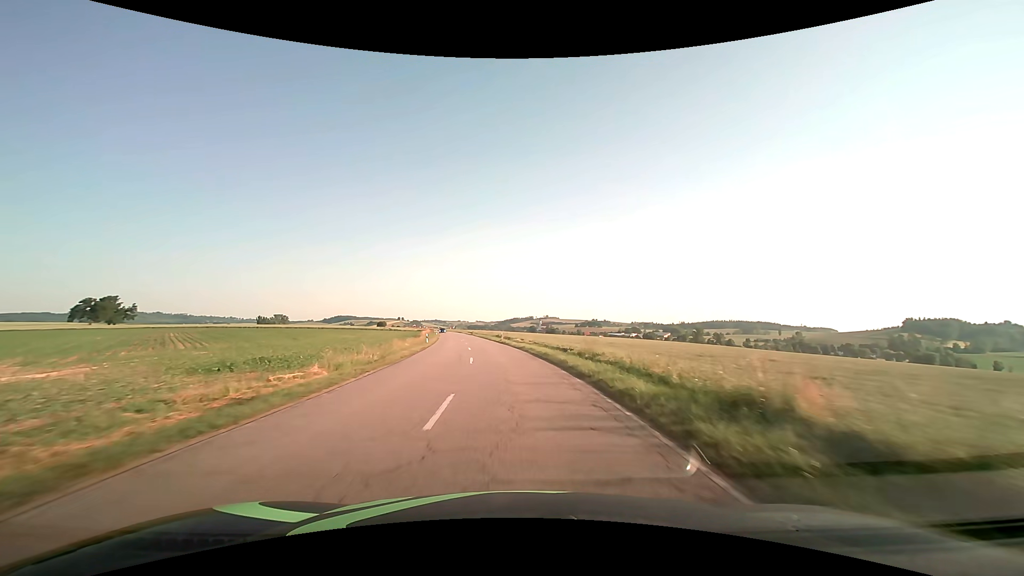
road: secondary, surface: asphalt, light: Day
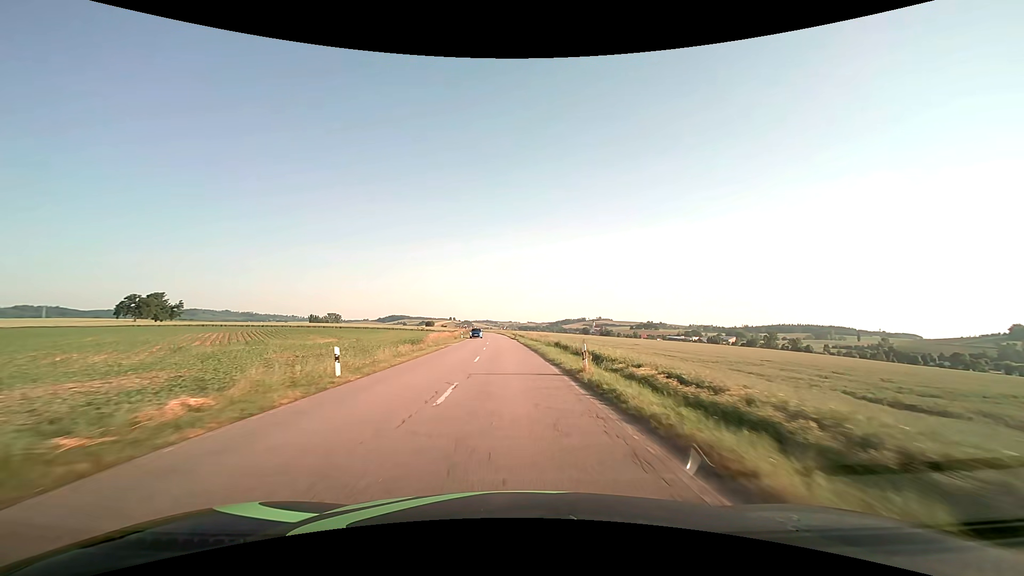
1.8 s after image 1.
(-2.1, +35.0) m; -6°
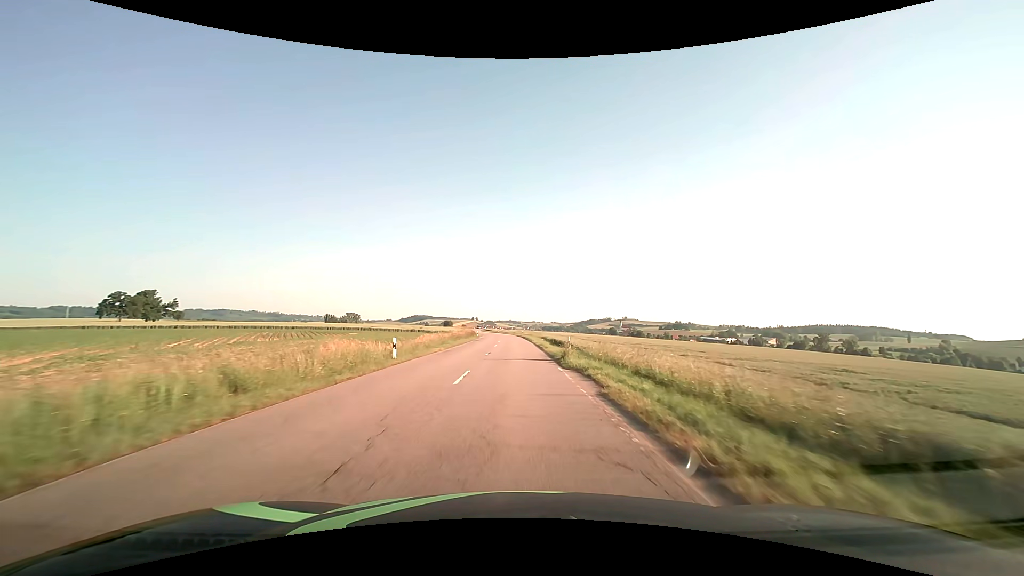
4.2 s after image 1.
(-1.2, +46.2) m; -3°
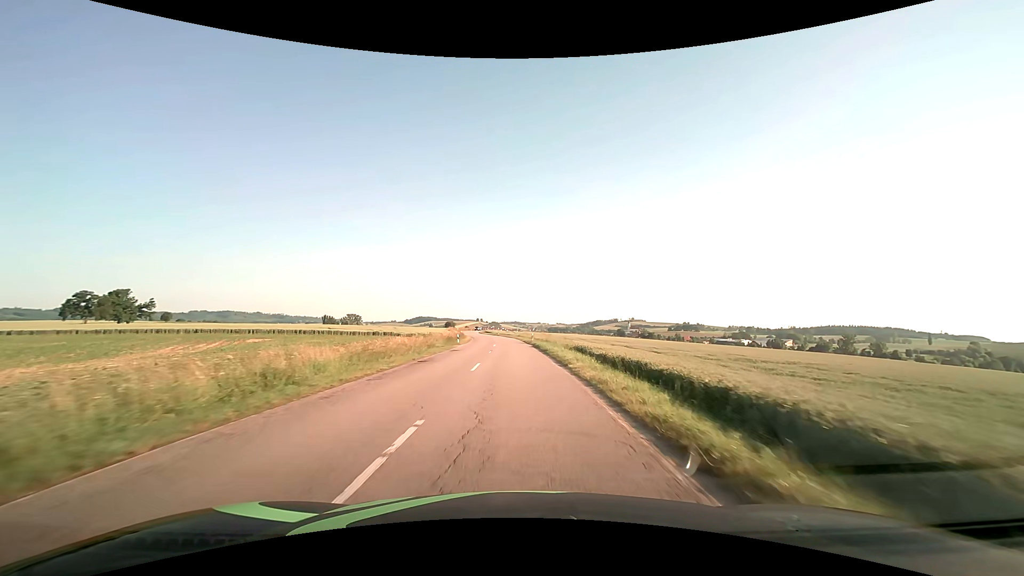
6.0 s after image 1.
(-0.2, +32.7) m; -1°
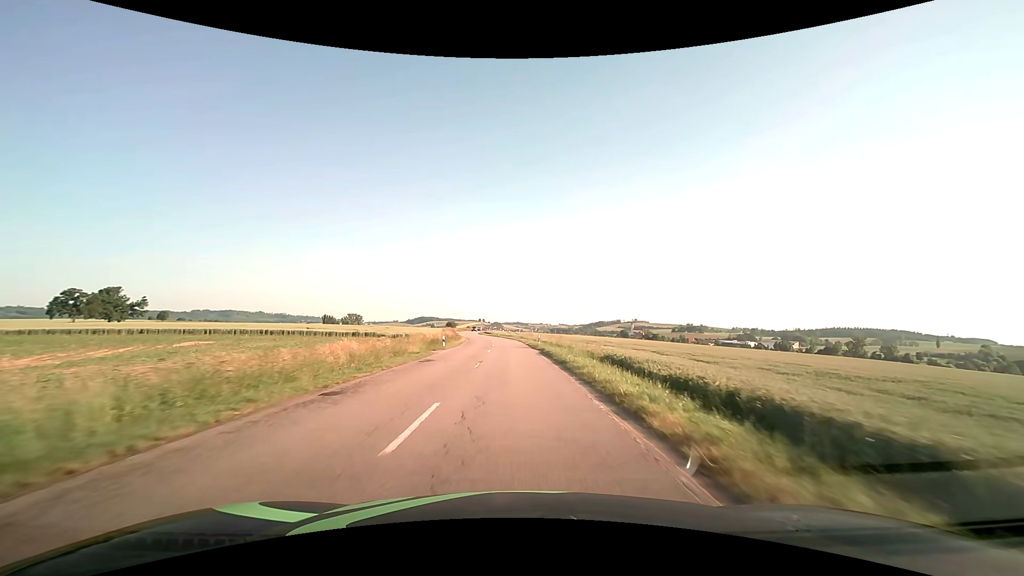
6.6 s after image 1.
(0.0, +10.9) m; 0°
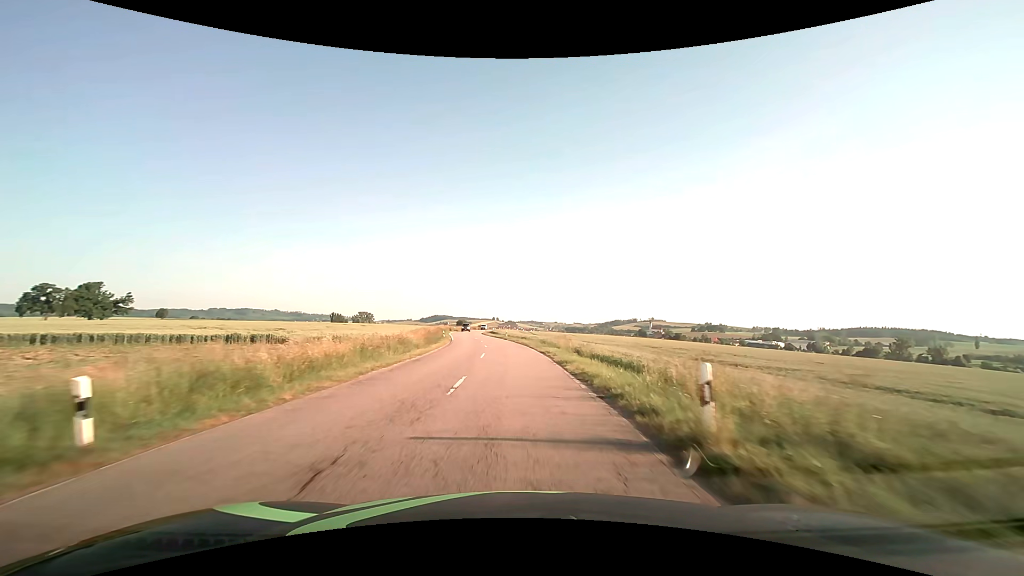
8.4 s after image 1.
(-0.3, +32.6) m; -1°
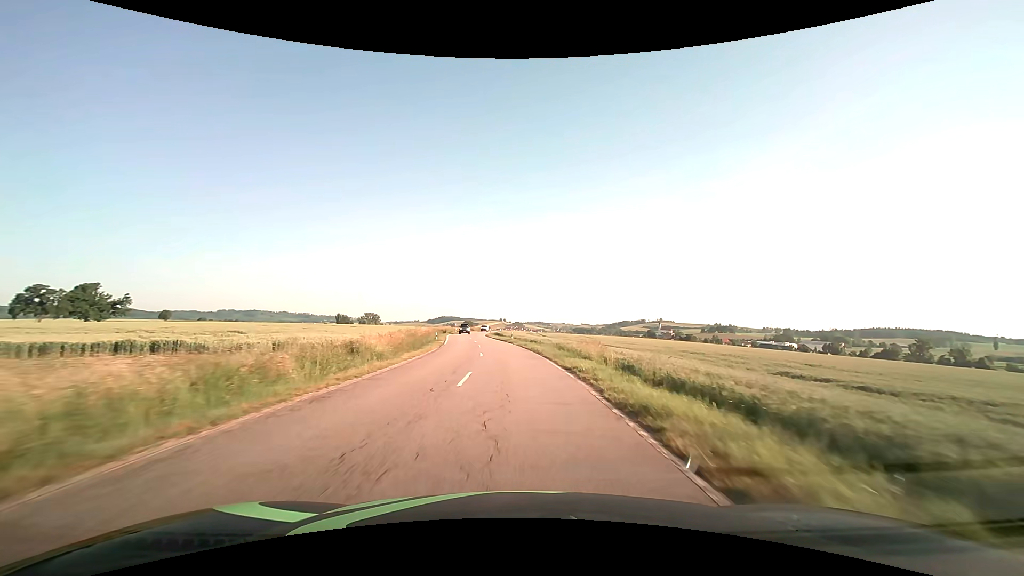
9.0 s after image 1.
(-0.1, +10.9) m; -1°
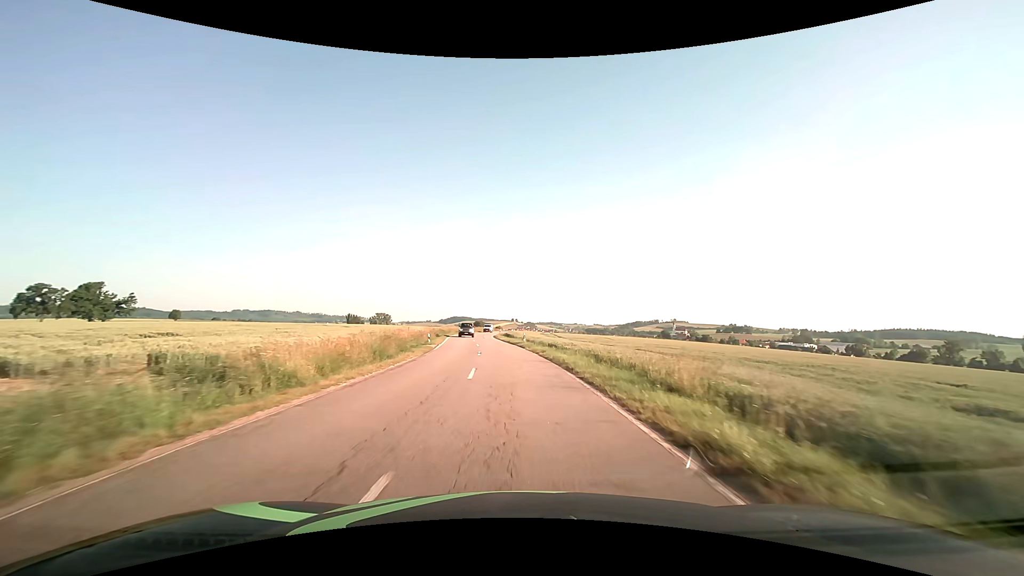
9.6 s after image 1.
(-0.1, +10.9) m; -1°
(0, +10) (0, +20) (-1, +30) (-2, +40) (-2, +50) (-3, +60) (-4, +70) (-5, +80) (-6, +90) (-6, +100) m
